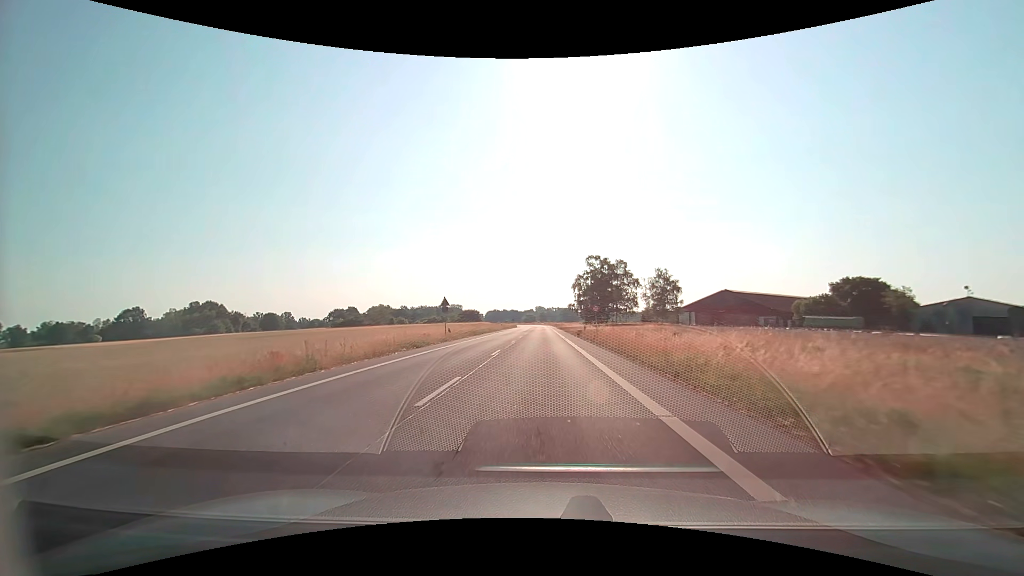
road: secondary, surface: asphalt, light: Day
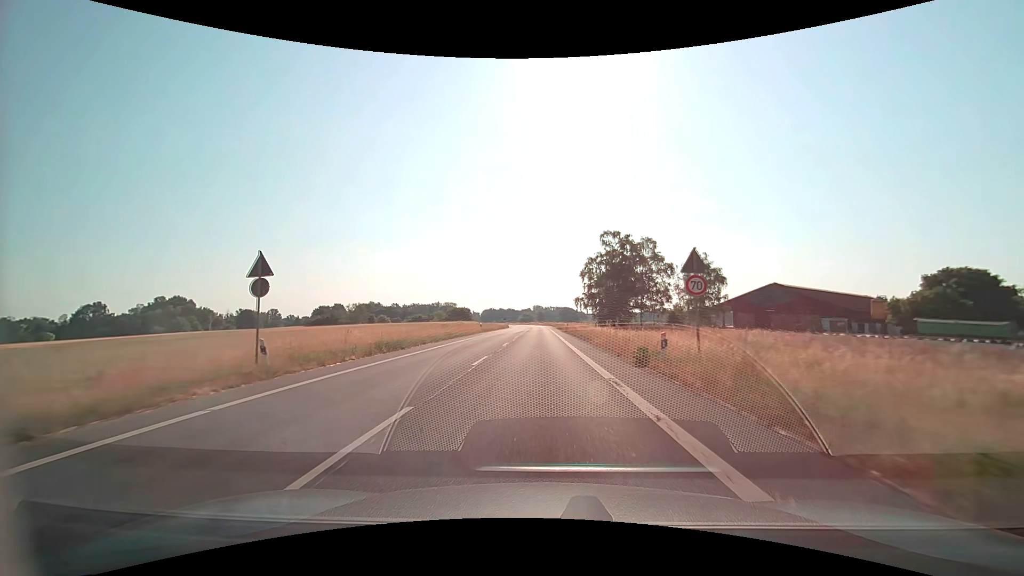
(0.0, +27.9) m; 0°
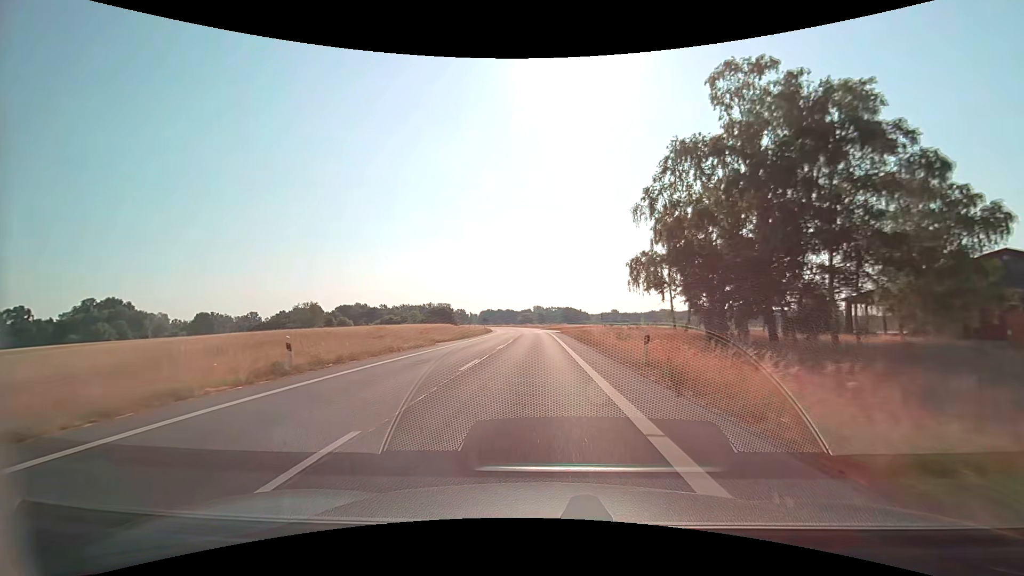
(+0.1, +49.4) m; 0°
(0, +10) (0, +20) (0, +30) (0, +40) (0, +50) (-1, +60) (-1, +70) (-2, +80) (-2, +90) (-3, +100) m
